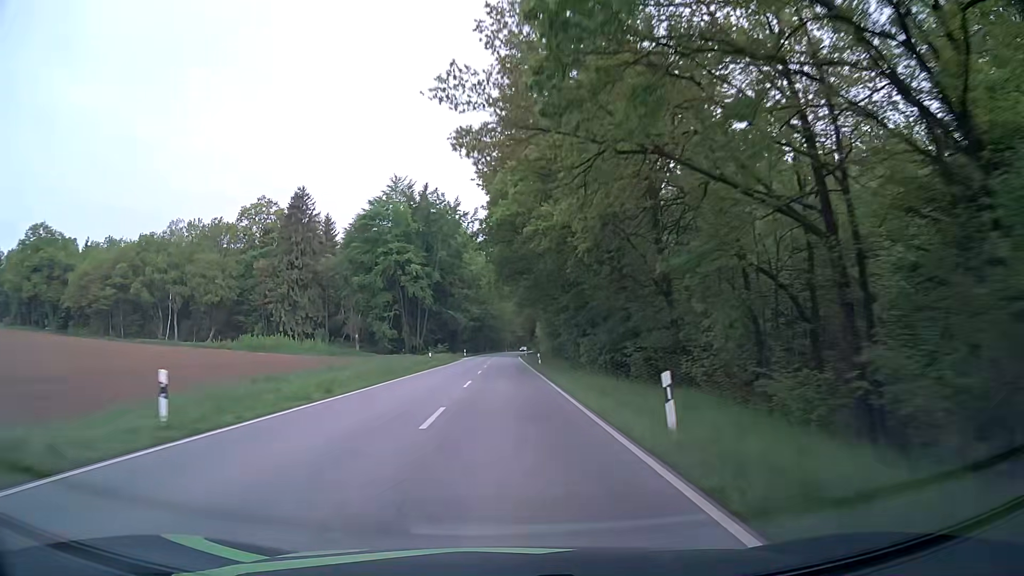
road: secondary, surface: asphalt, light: Day
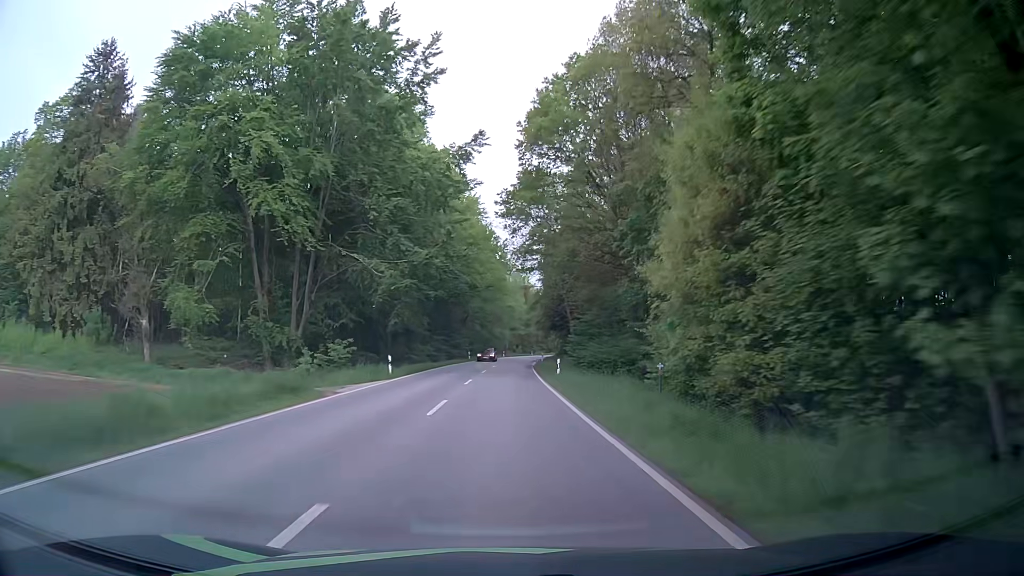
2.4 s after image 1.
(+0.3, +57.8) m; +1°
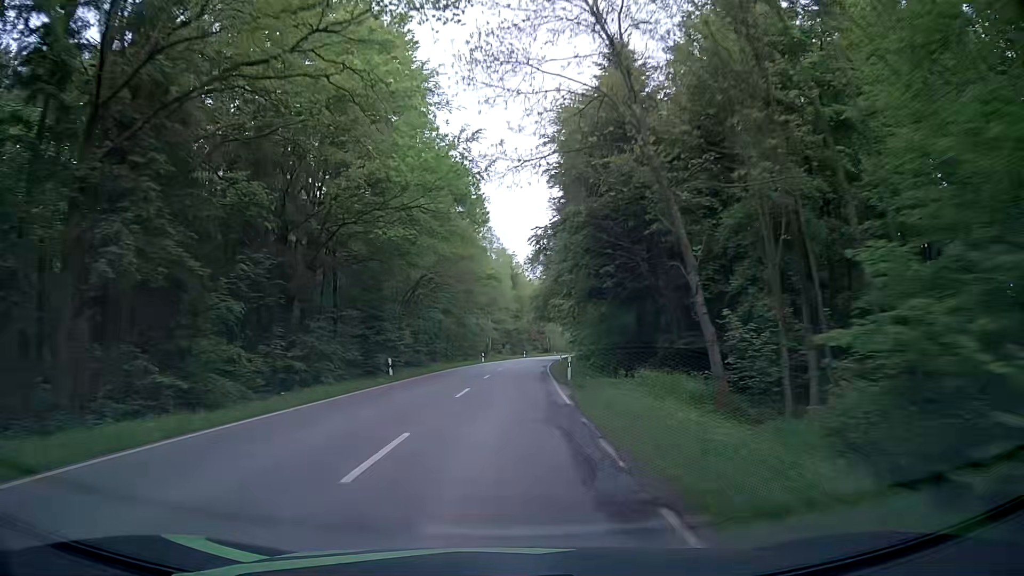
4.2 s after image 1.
(+0.3, +43.3) m; +1°
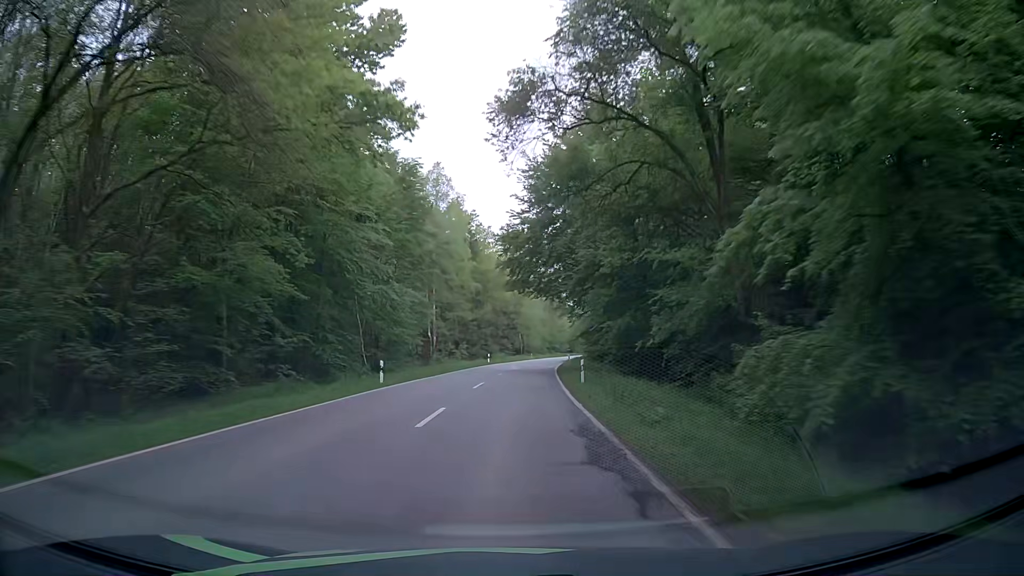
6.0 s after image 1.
(+0.9, +43.0) m; +3°
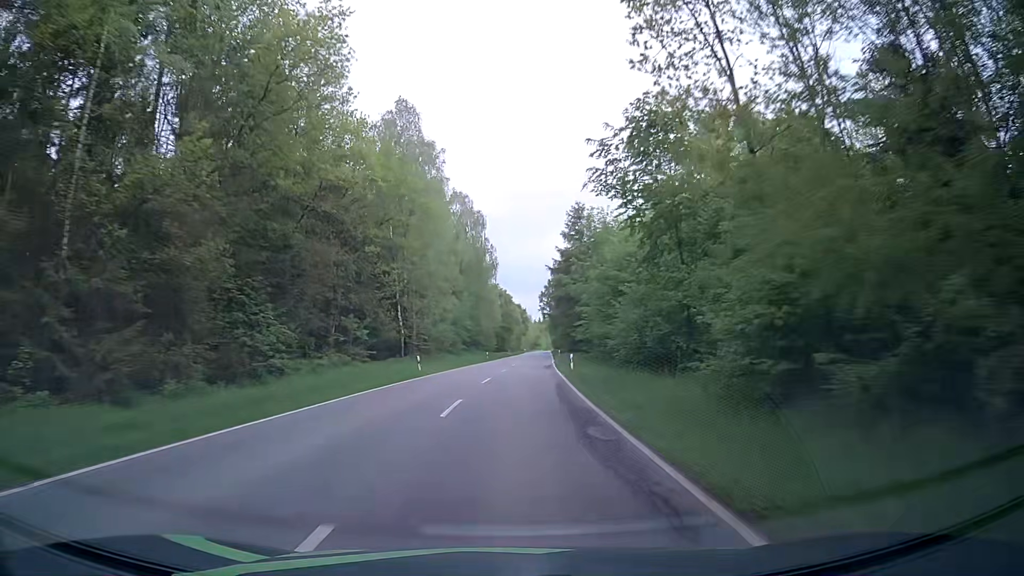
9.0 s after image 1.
(+3.9, +71.0) m; +7°
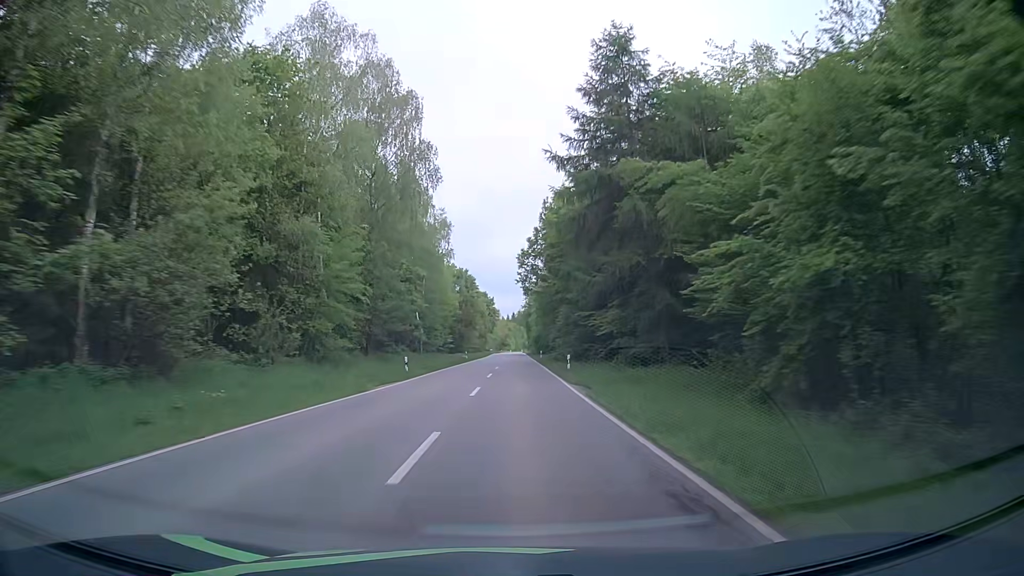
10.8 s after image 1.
(+1.4, +42.6) m; +3°
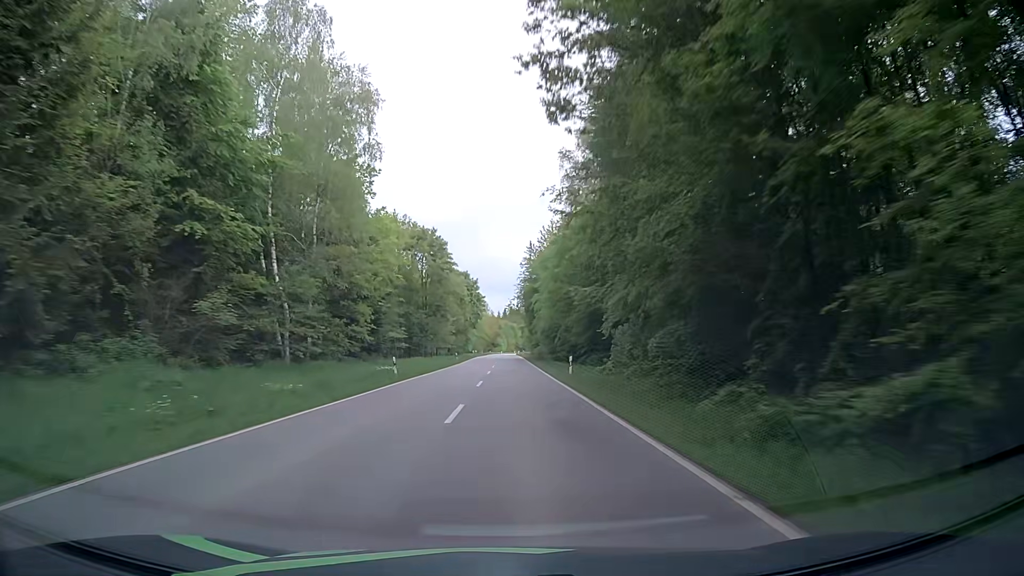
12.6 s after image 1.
(+0.4, +42.8) m; +2°
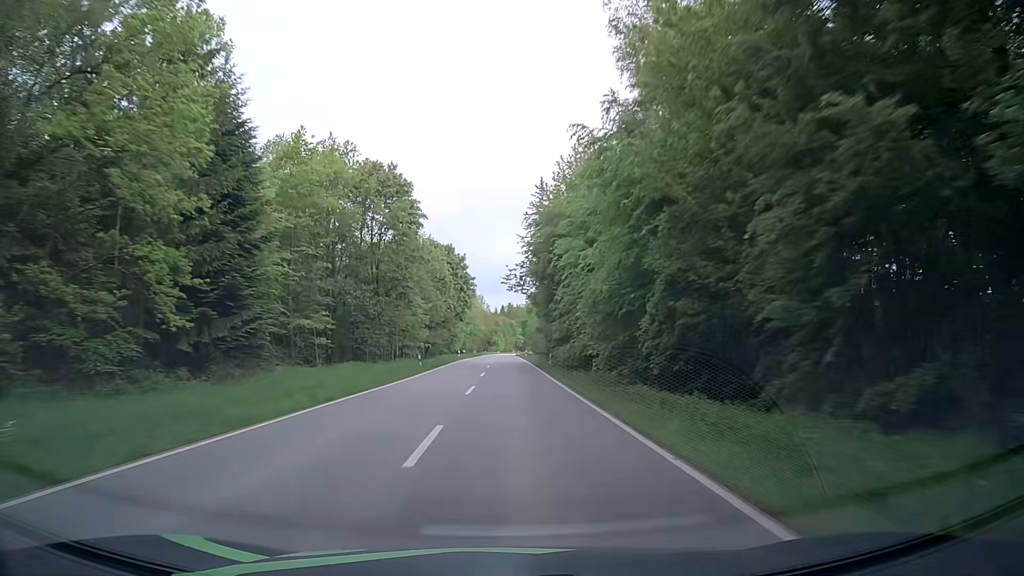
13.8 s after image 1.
(-0.4, +28.6) m; -1°
(0, +10) (0, +20) (0, +30) (0, +40) (0, +50) (0, +60) (0, +70) (0, +80) (0, +90) (0, +100) m
